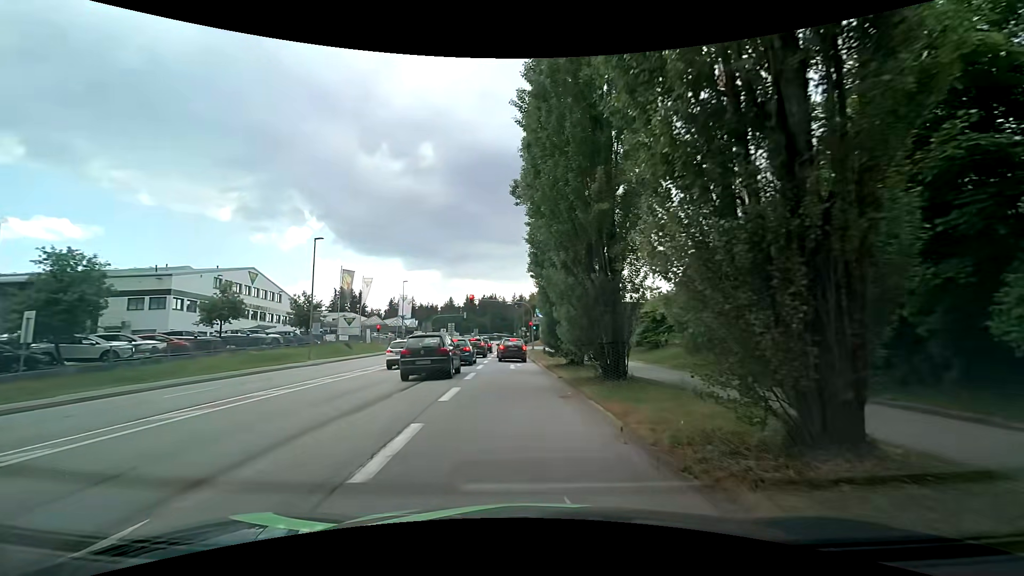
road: tertiary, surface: asphalt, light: Day
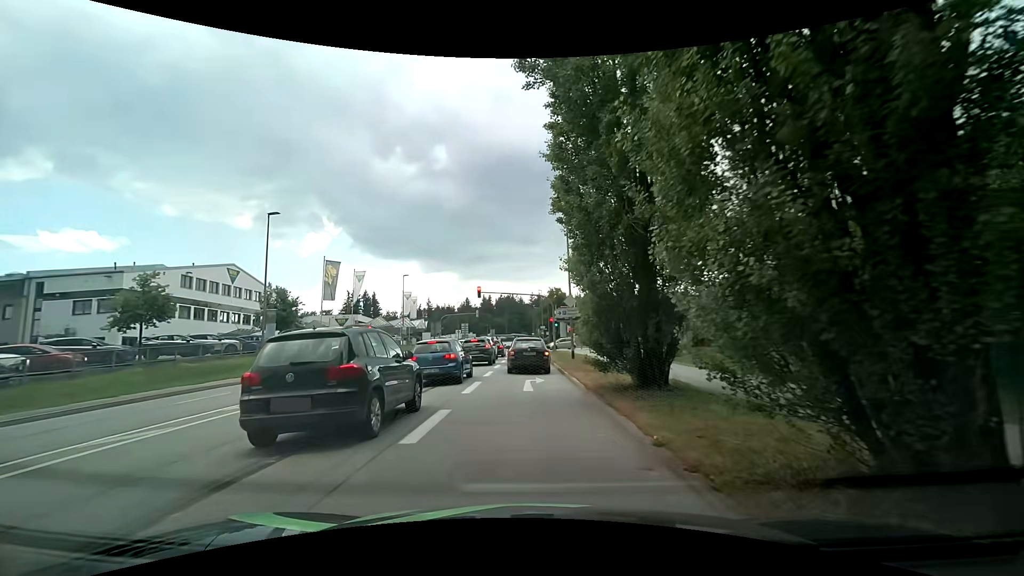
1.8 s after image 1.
(-0.1, +10.4) m; -2°
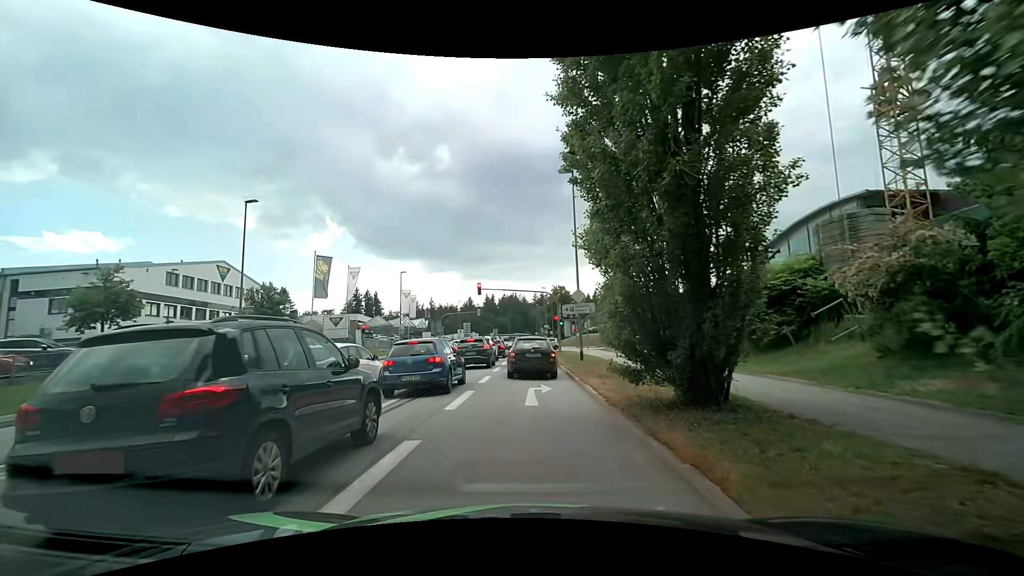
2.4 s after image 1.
(0.0, +3.0) m; +1°
